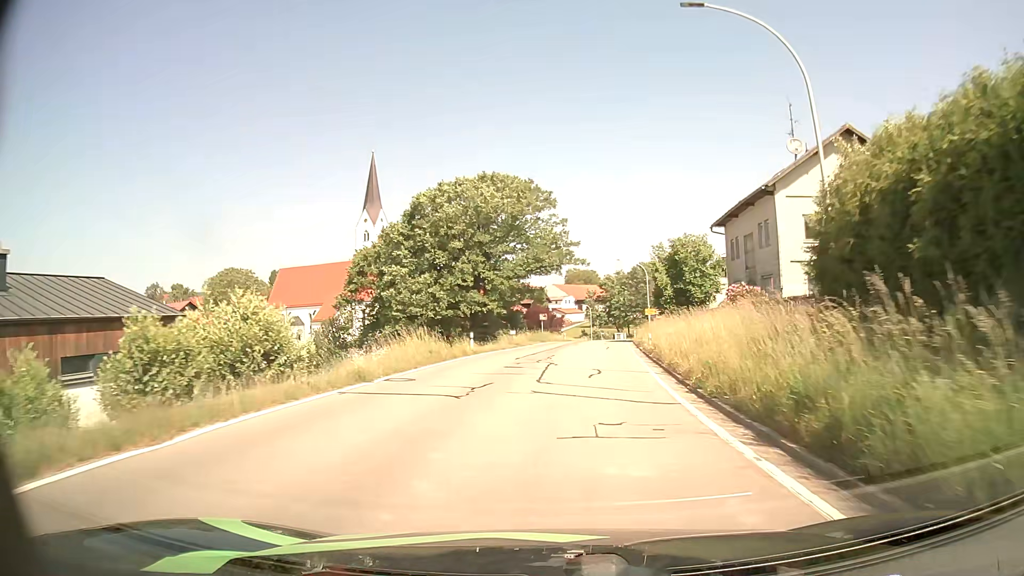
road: tertiary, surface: asphalt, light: Day
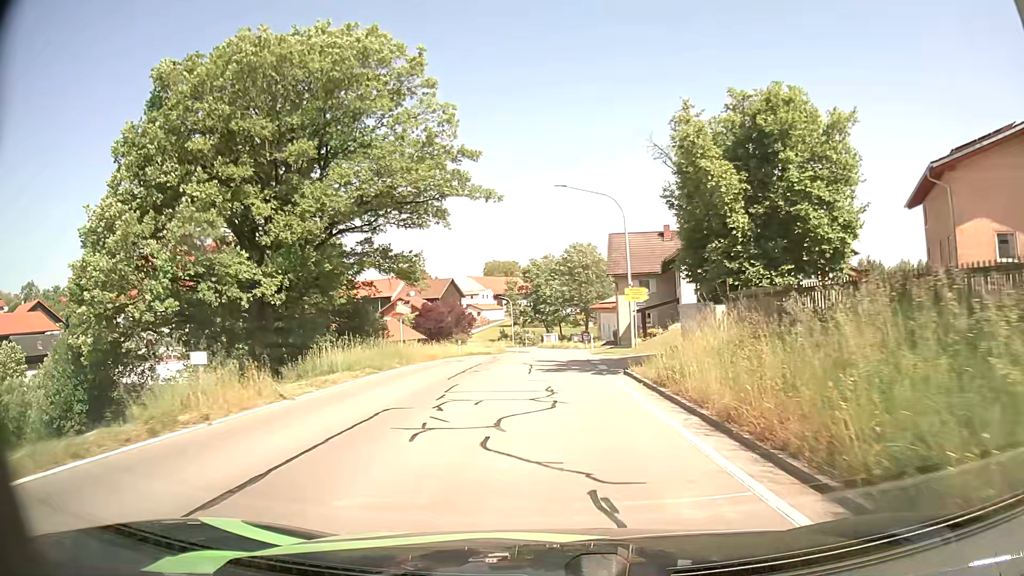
(+2.1, +33.5) m; +6°
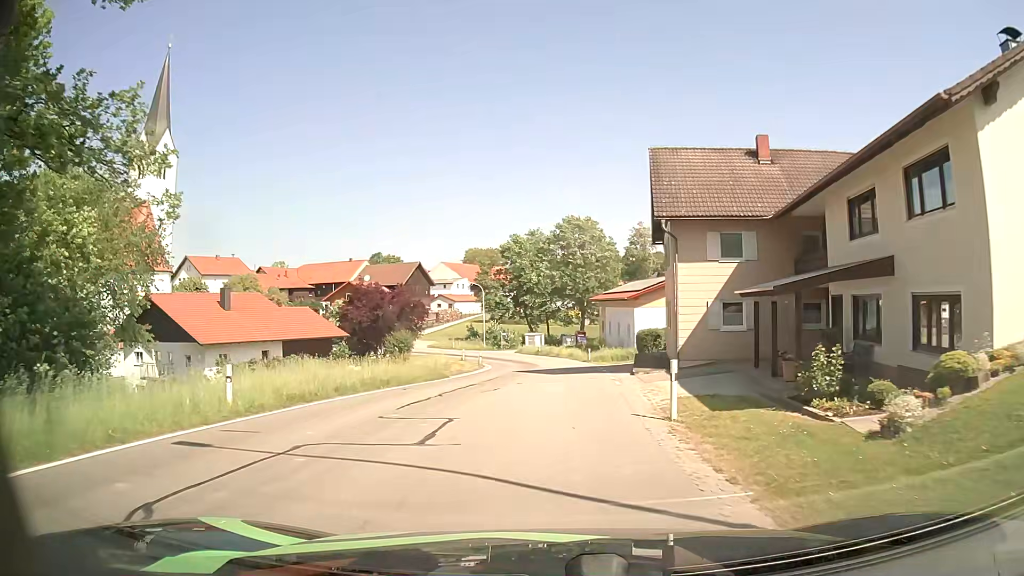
(+0.5, +27.0) m; +1°
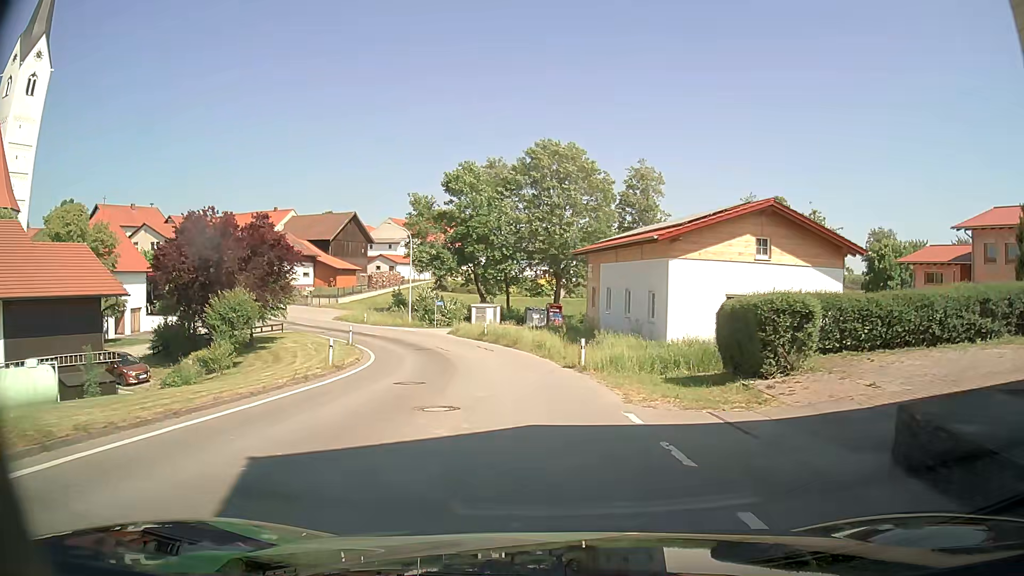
(+0.8, +27.2) m; +2°
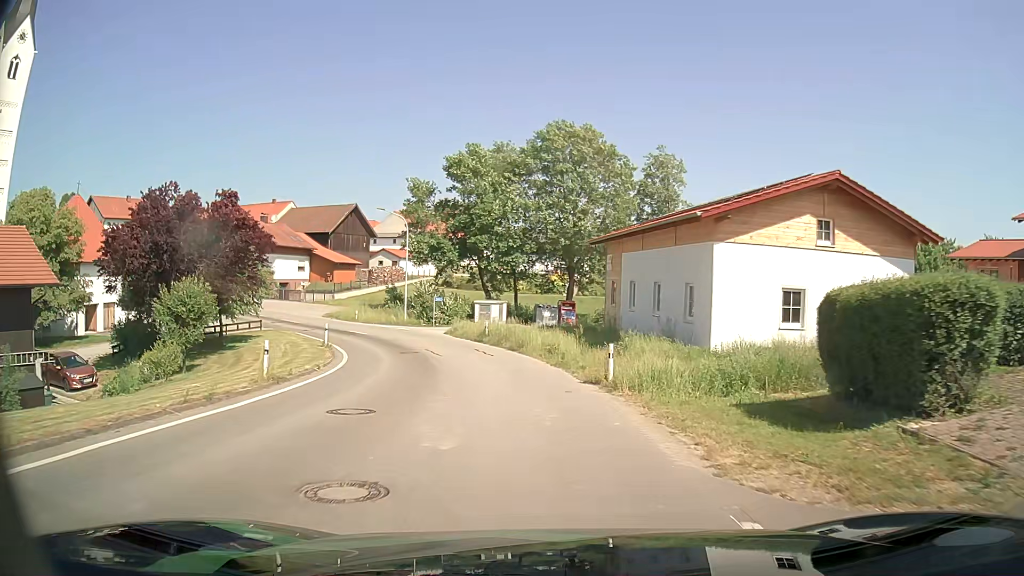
(0.0, +5.8) m; 0°
